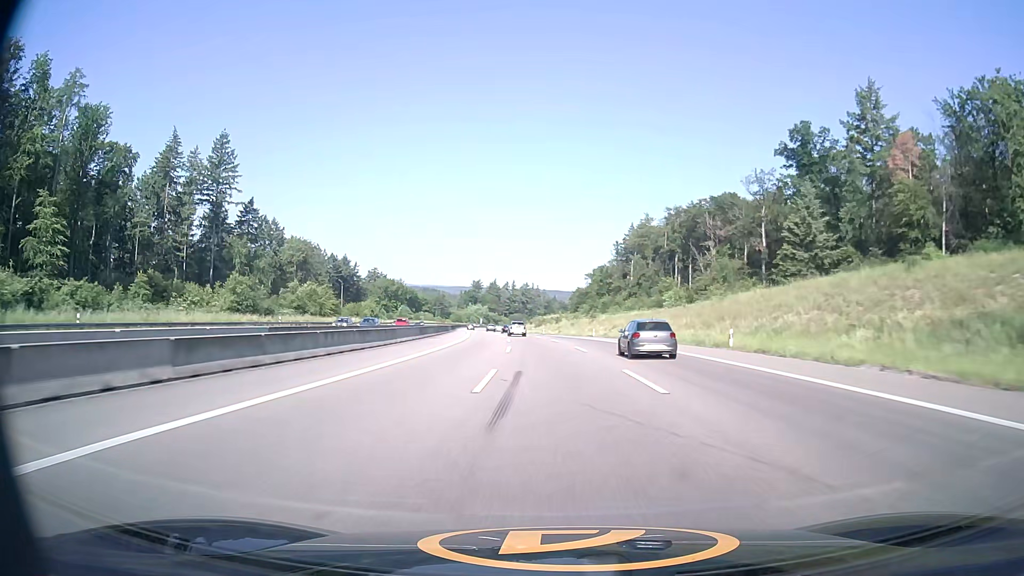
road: motorway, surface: asphalt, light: Day
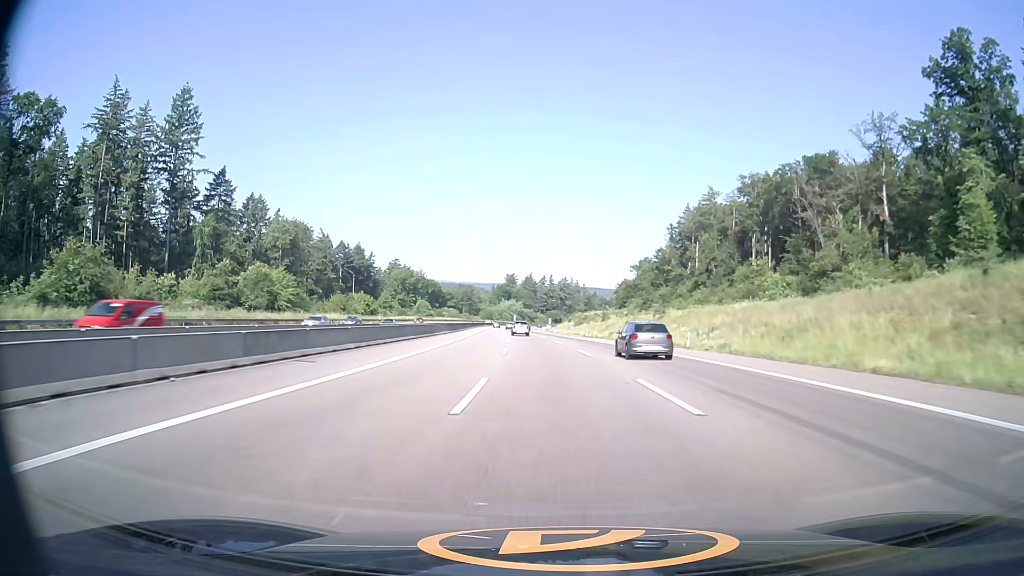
(-1.0, +38.4) m; -3°
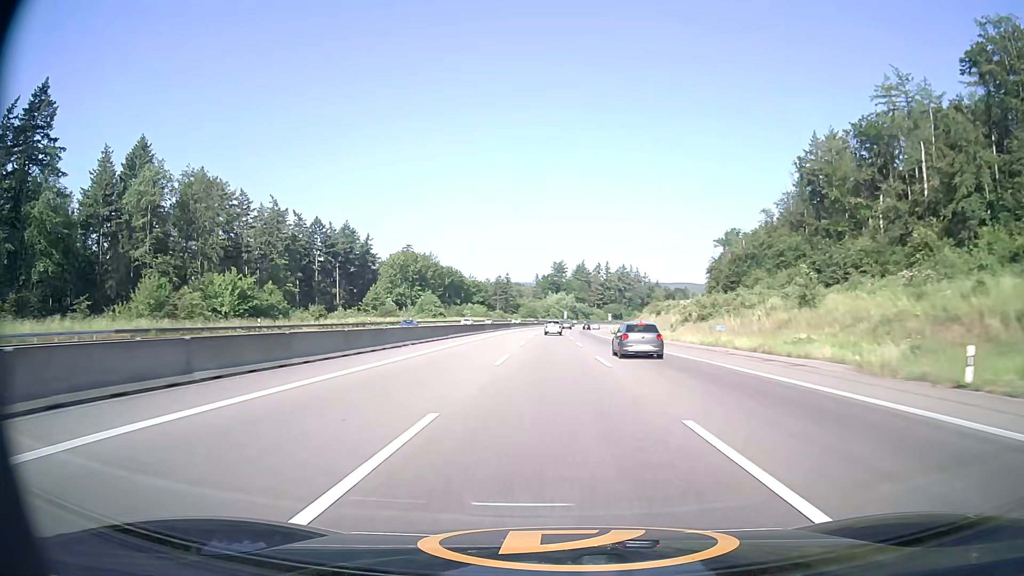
(-3.5, +77.9) m; -4°
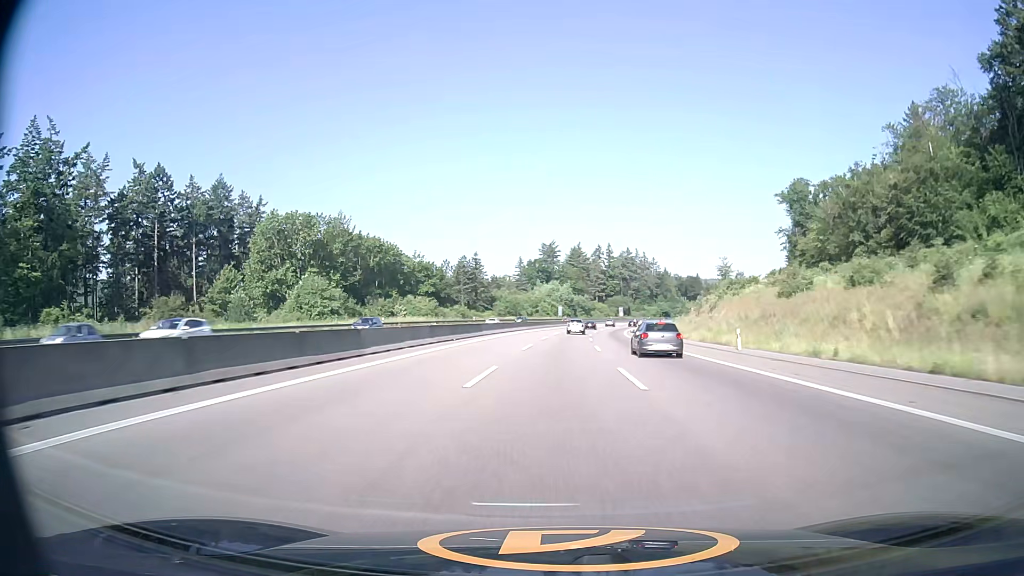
(-0.1, +79.2) m; +1°
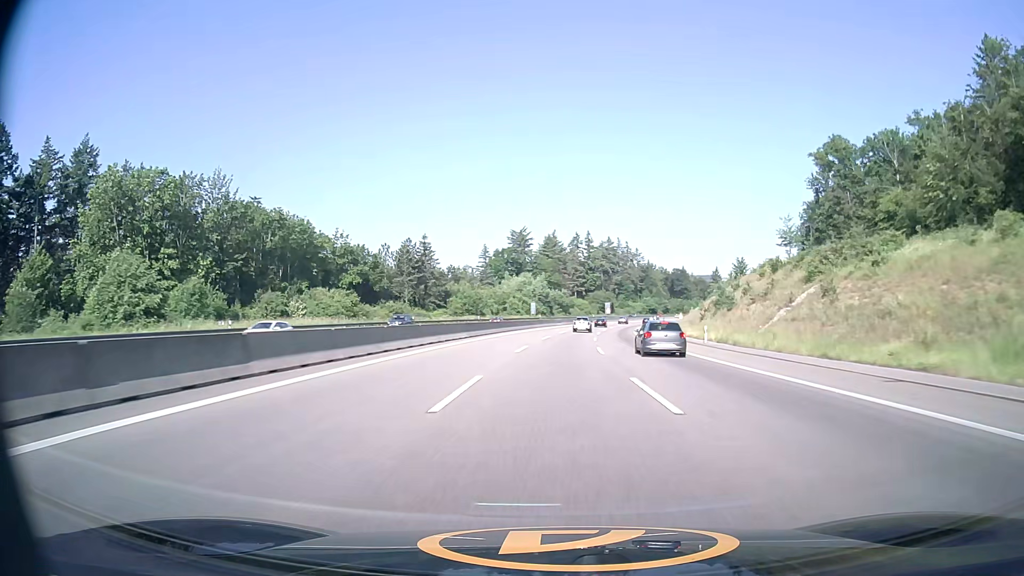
(+0.7, +39.4) m; +2°
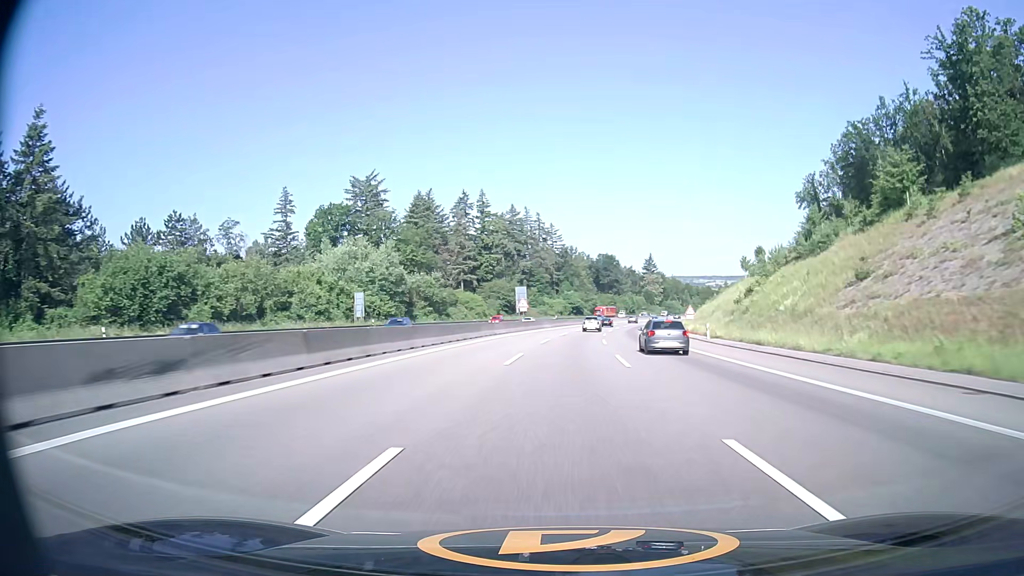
(+6.4, +97.6) m; +8°
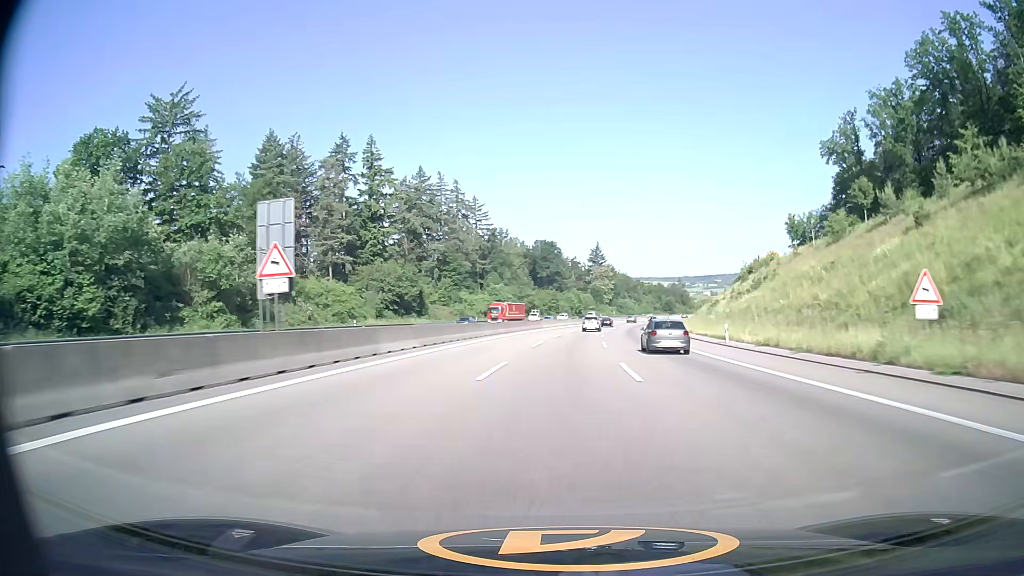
(+2.9, +58.2) m; +6°
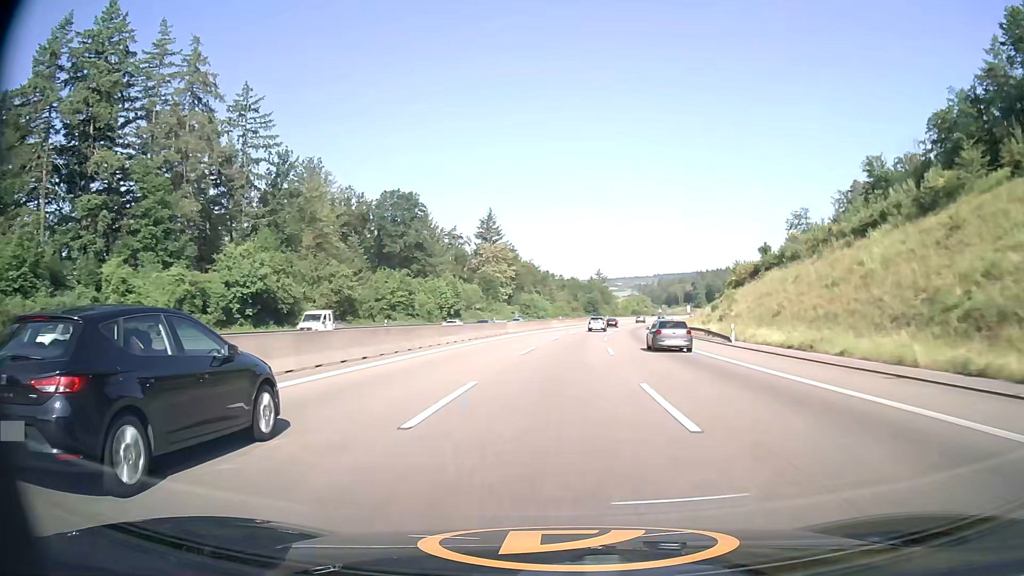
(+7.5, +95.9) m; +9°
(0, +10) (0, +20) (+1, +30) (+1, +40) (+2, +50) (+3, +60) (+4, +70) (+5, +80) (+7, +90) (+9, +100) m
